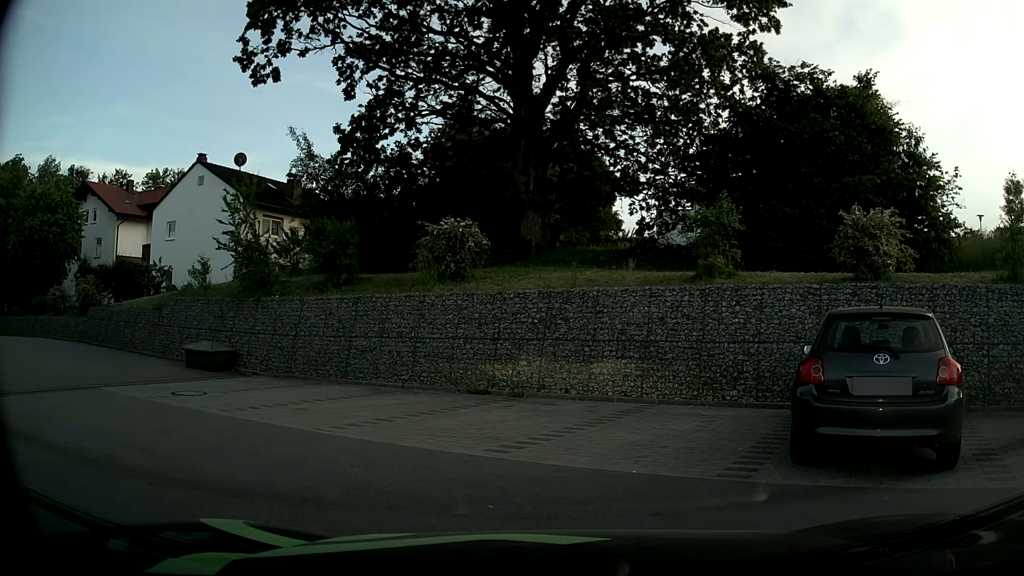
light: Day
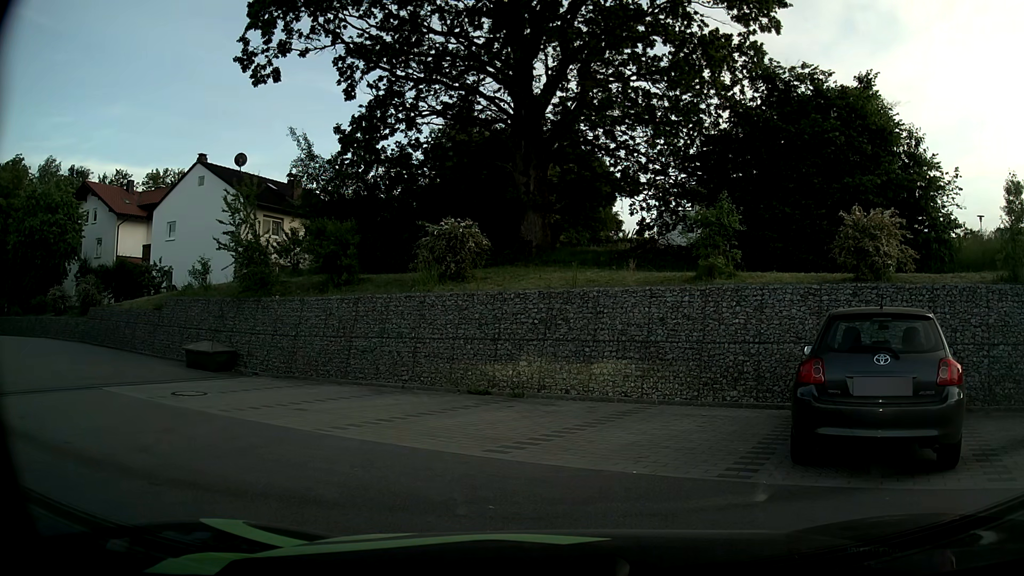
(0.0, 0.0) m; 0°
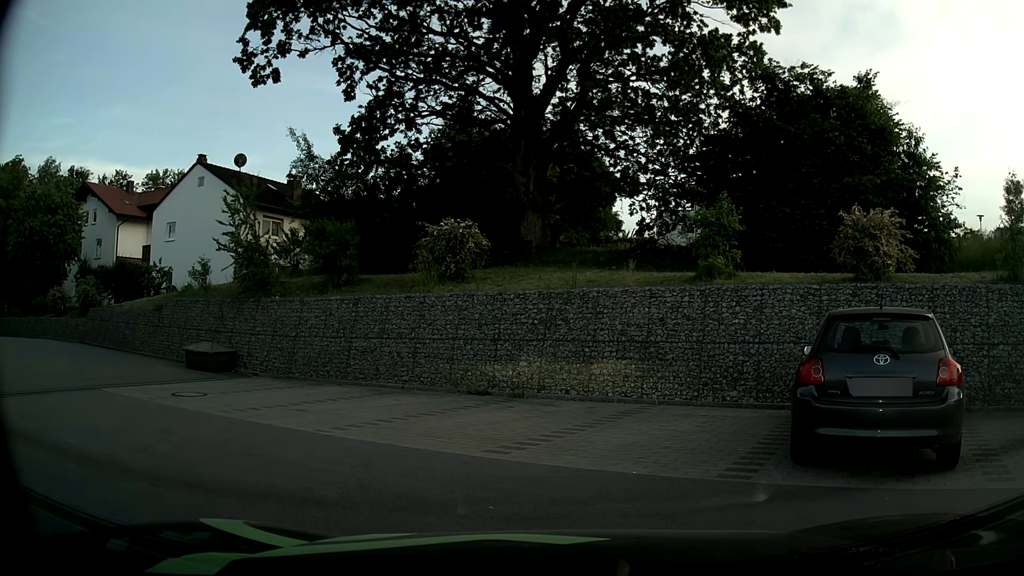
(0.0, 0.0) m; 0°
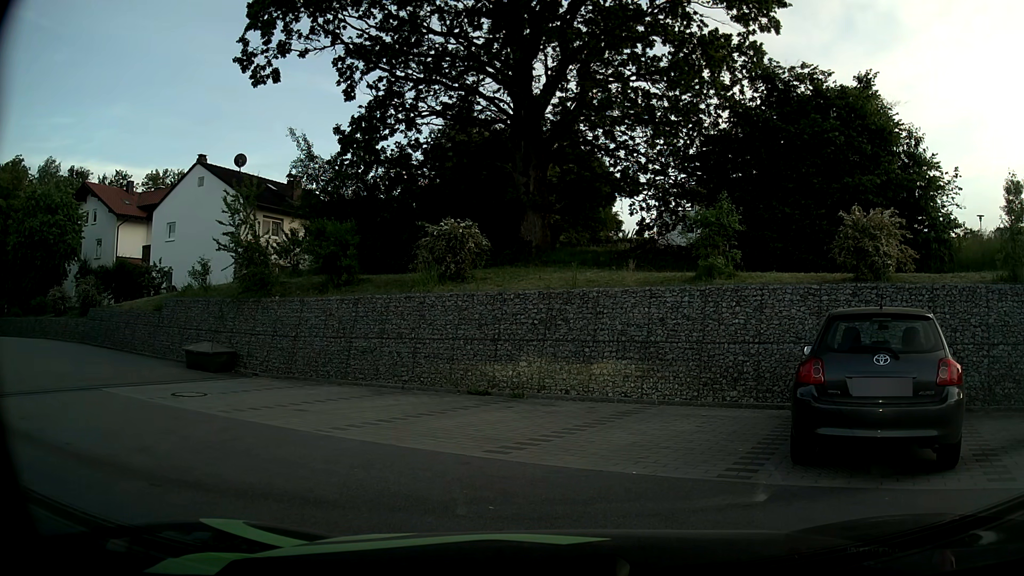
(0.0, 0.0) m; 0°
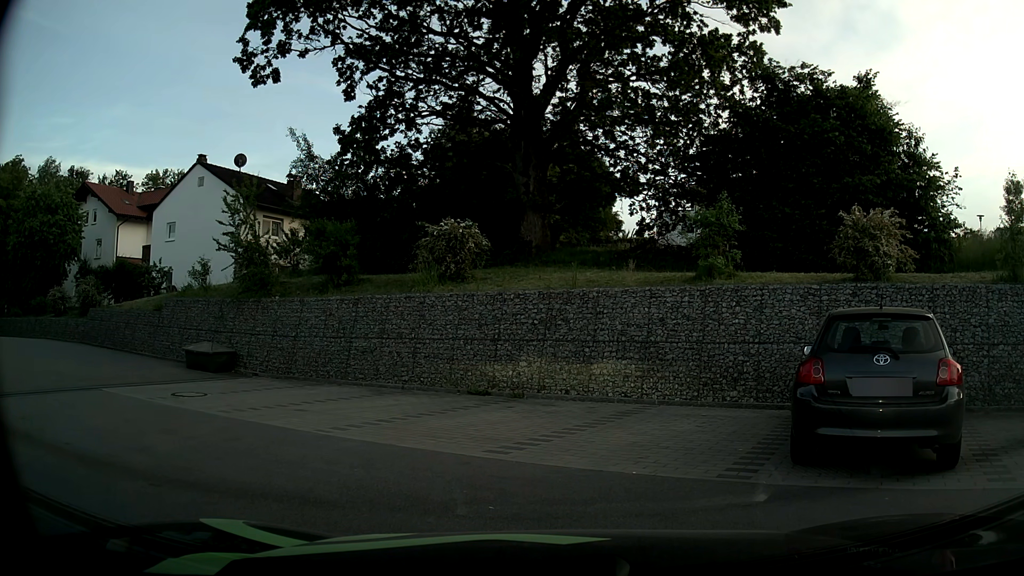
(0.0, 0.0) m; 0°
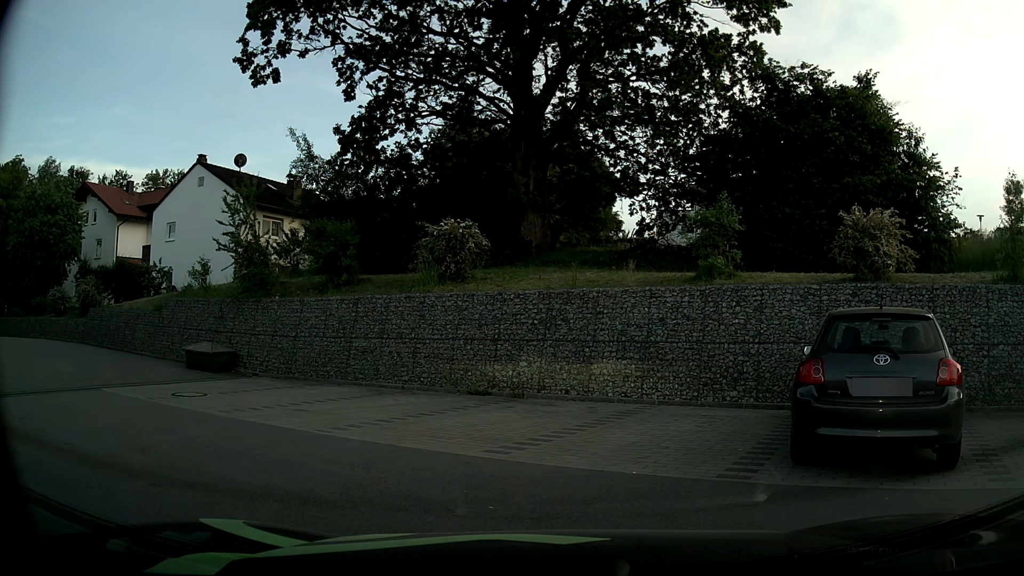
(0.0, 0.0) m; 0°
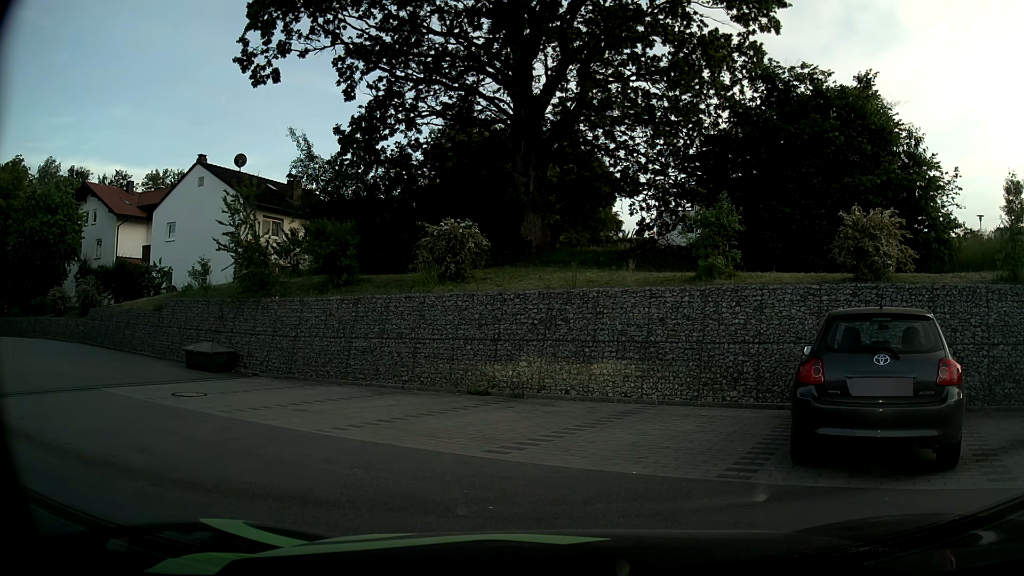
(0.0, 0.0) m; 0°
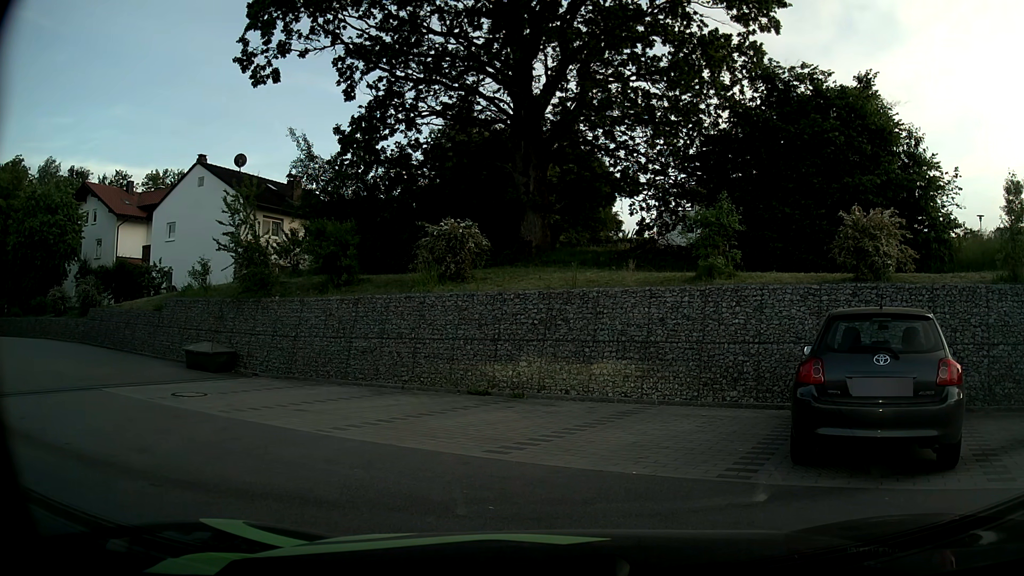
(0.0, 0.0) m; 0°
